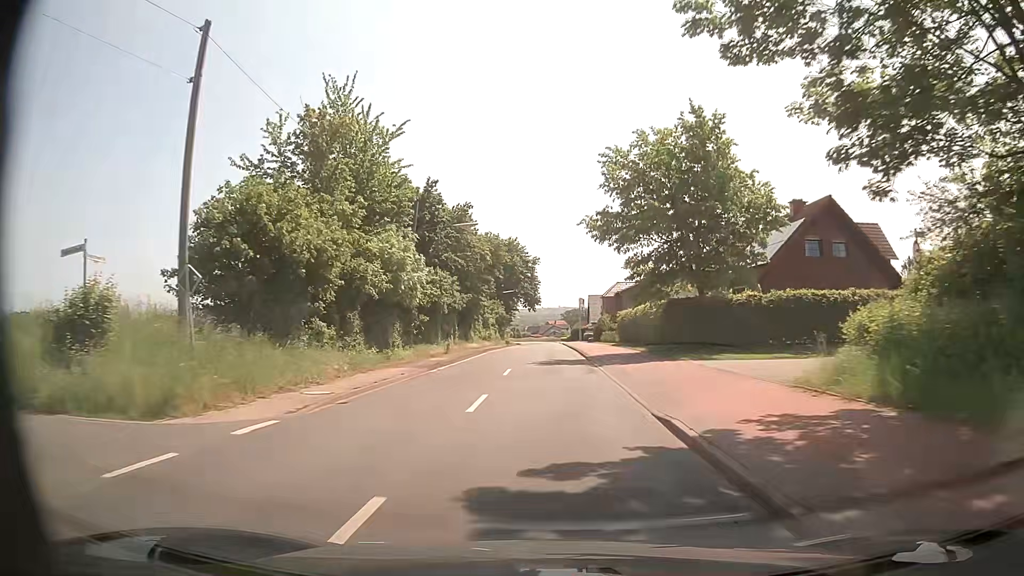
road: tertiary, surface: asphalt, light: Day
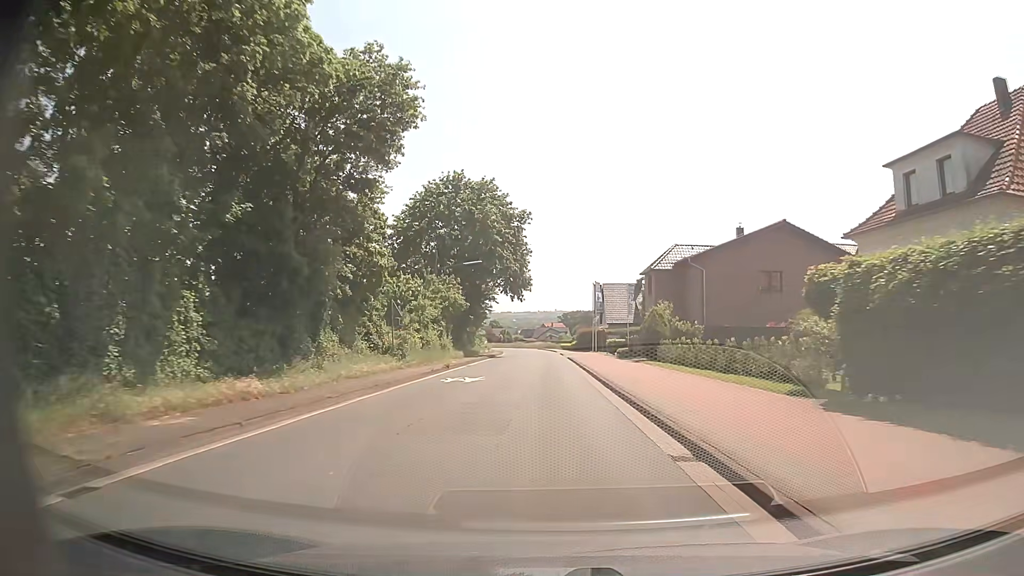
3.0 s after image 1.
(+0.2, +41.5) m; 0°
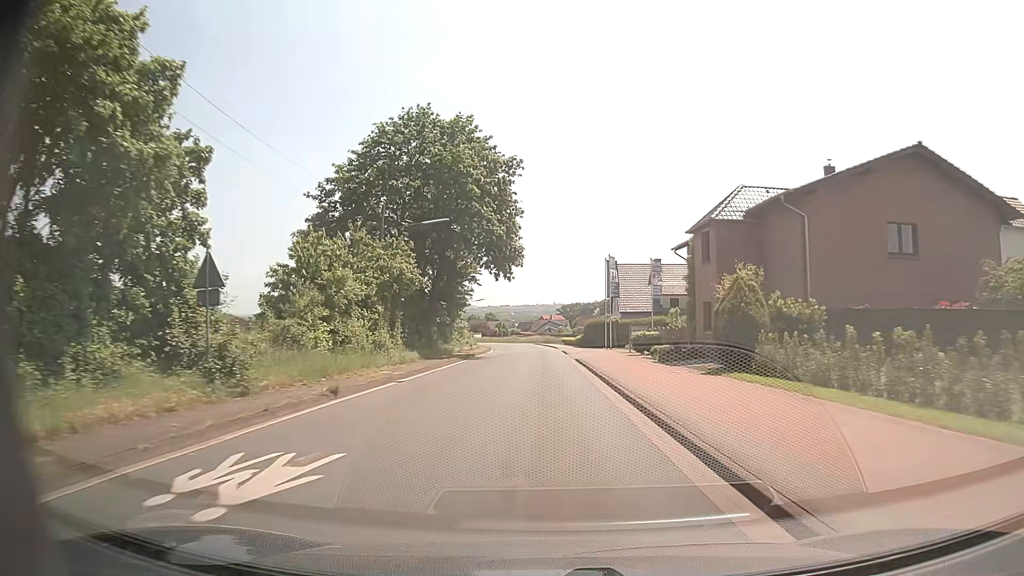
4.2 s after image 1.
(+0.1, +16.7) m; 0°
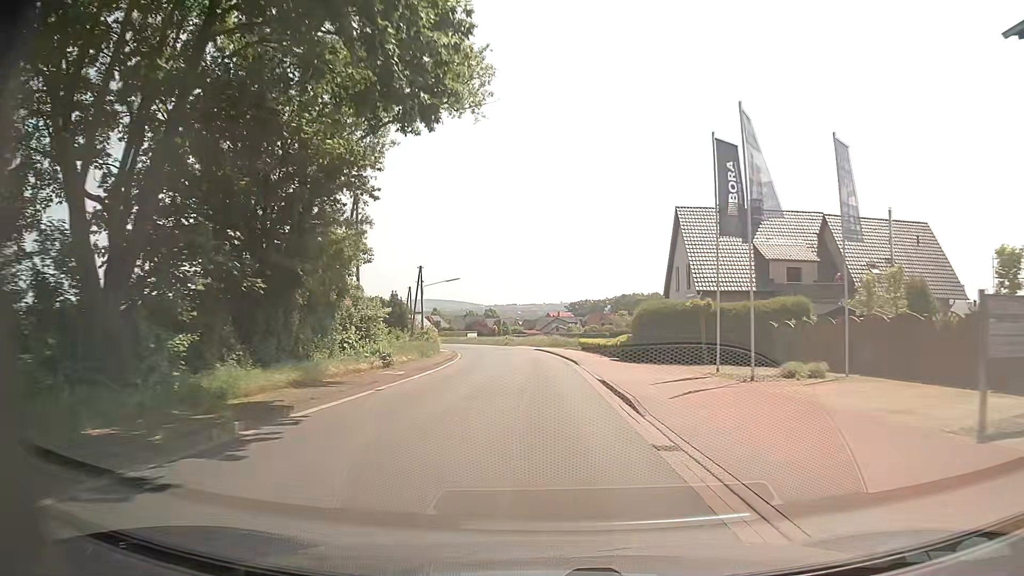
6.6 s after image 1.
(-0.1, +33.9) m; -1°
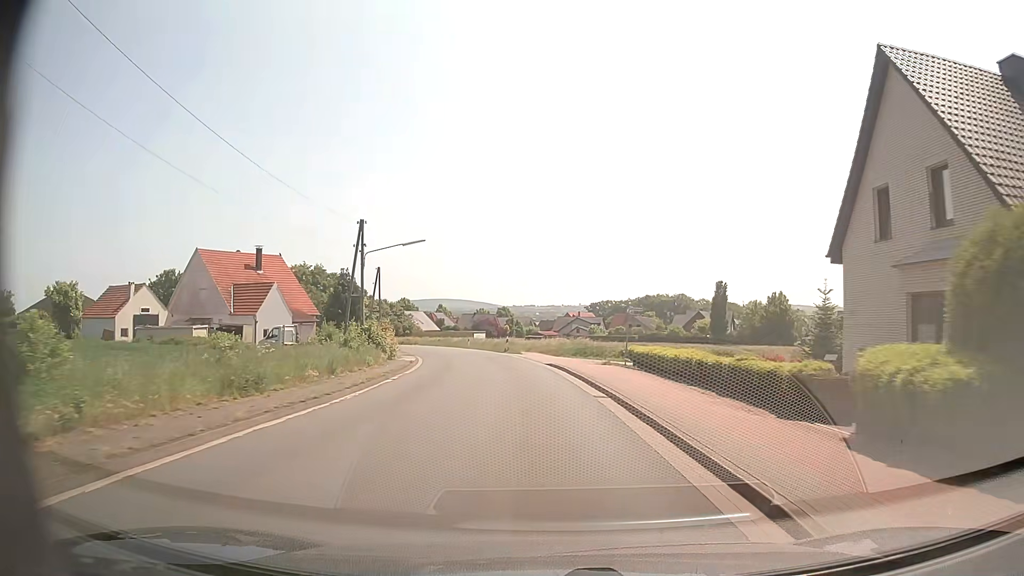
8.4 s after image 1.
(-0.2, +25.5) m; -1°
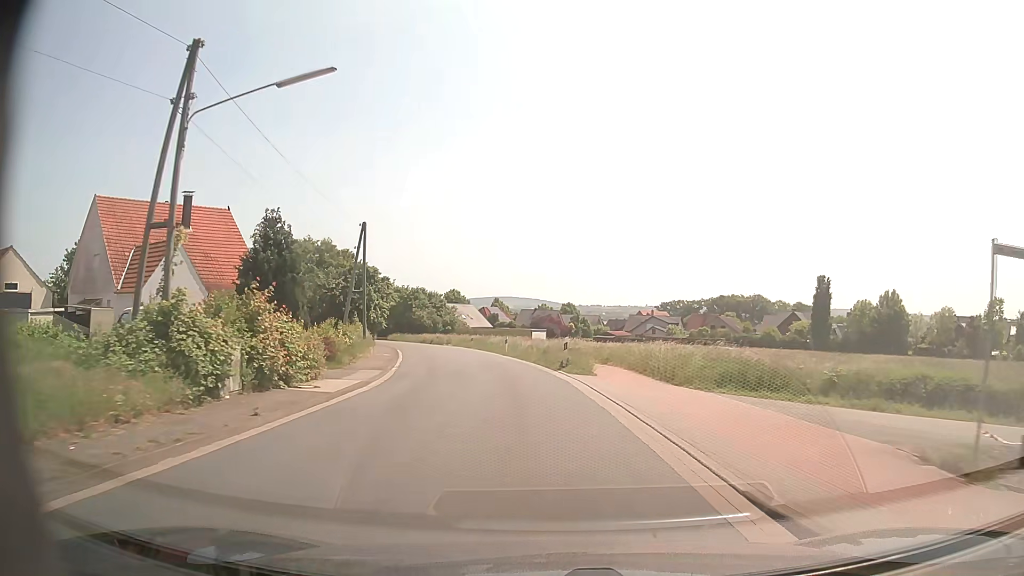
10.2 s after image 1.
(-1.1, +24.9) m; -5°
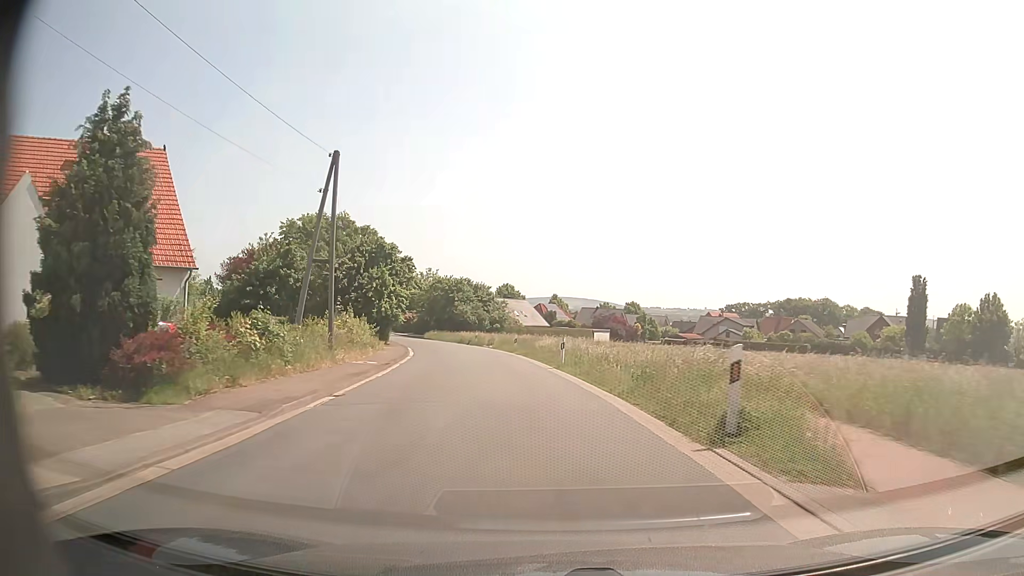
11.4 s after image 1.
(-0.8, +16.1) m; -5°
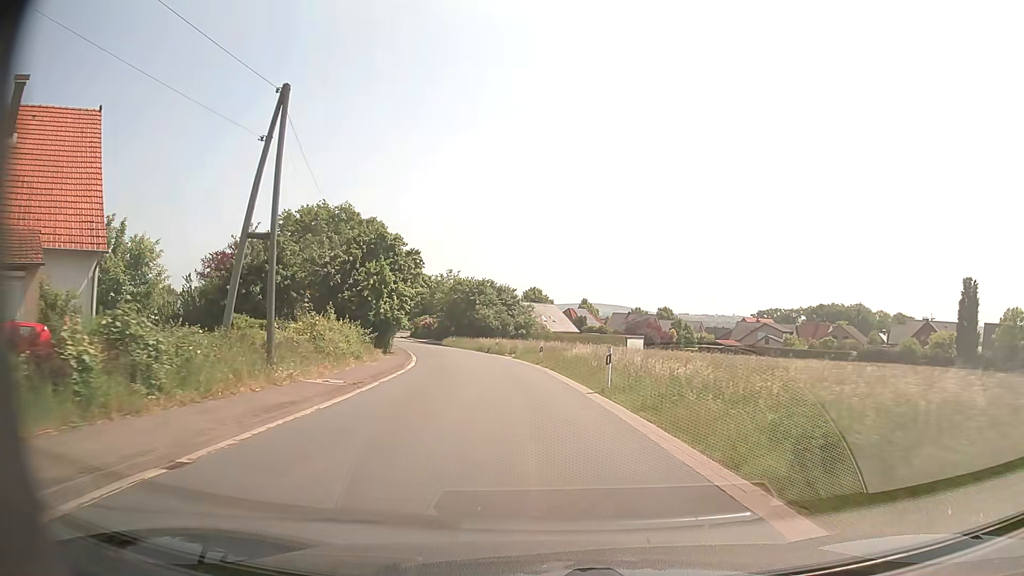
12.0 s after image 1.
(-0.2, +8.1) m; -2°
(0, +10) (-1, +20) (-2, +30) (-4, +40) (-6, +50) (-9, +59) (-11, +69) (-14, +78) (-17, +88) (-20, +98) m
